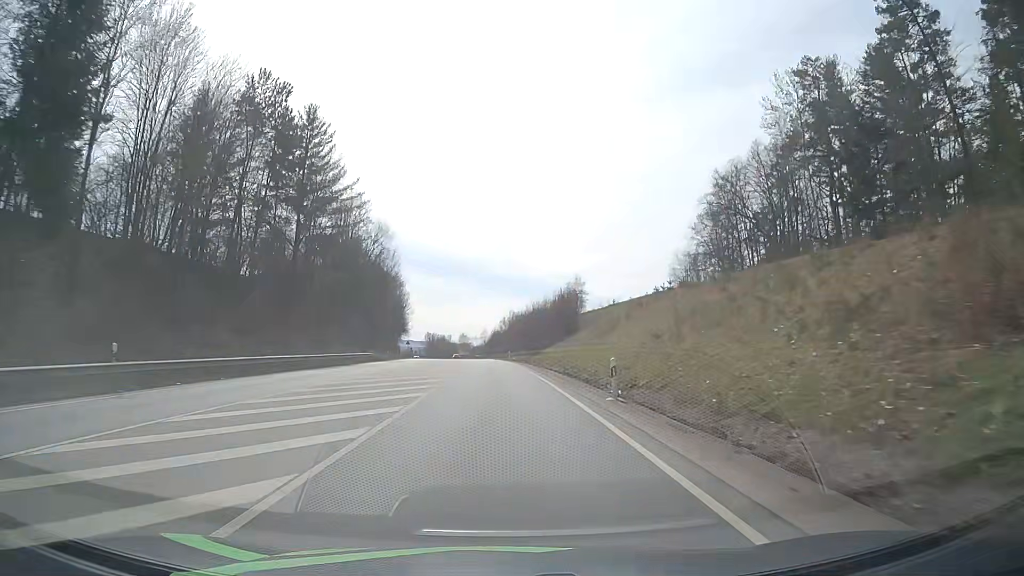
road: primary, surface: asphalt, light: Day
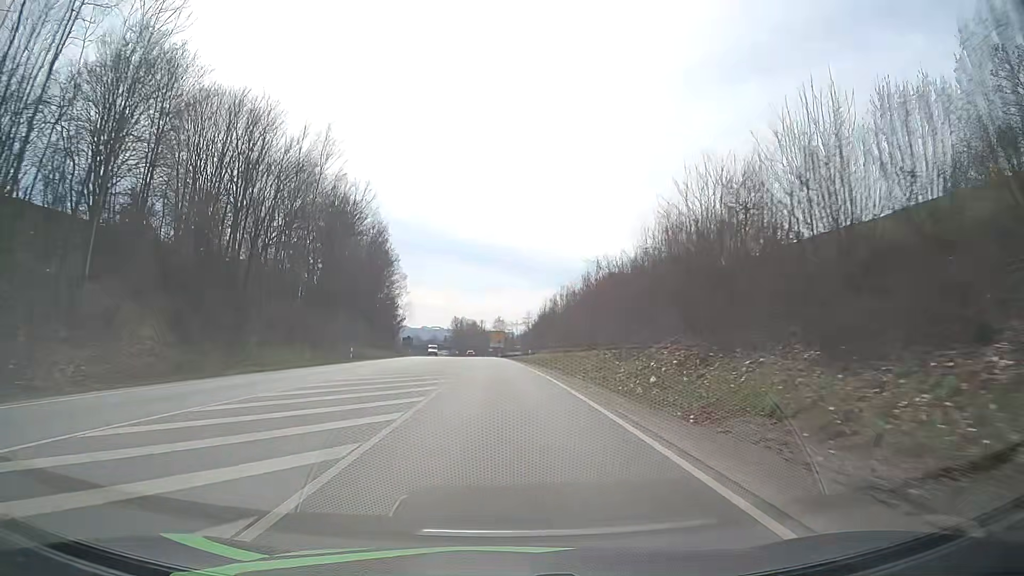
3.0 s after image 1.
(-2.4, +75.1) m; -4°
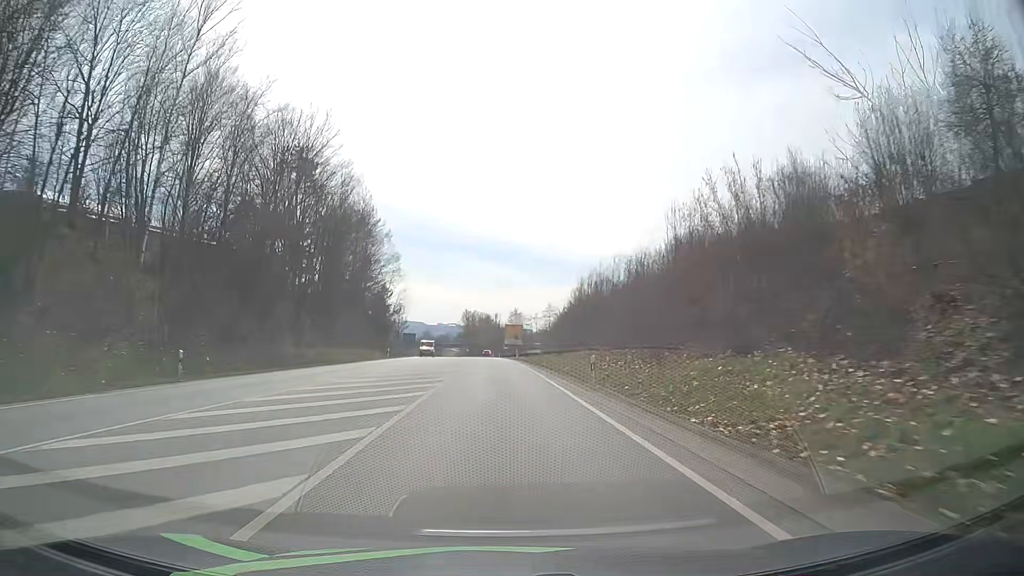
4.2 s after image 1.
(-0.4, +29.8) m; -1°
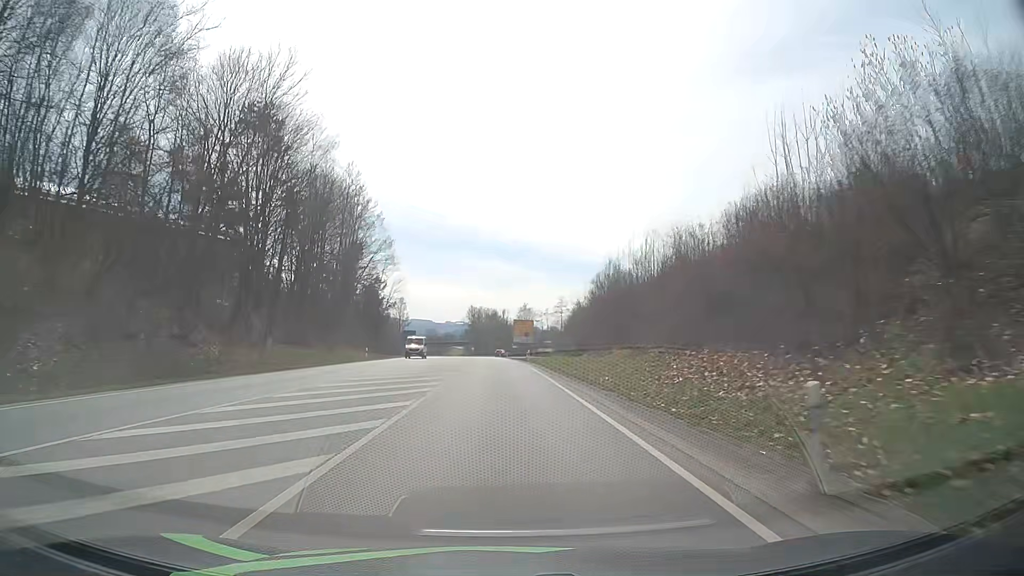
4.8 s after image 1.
(-0.1, +14.9) m; -1°
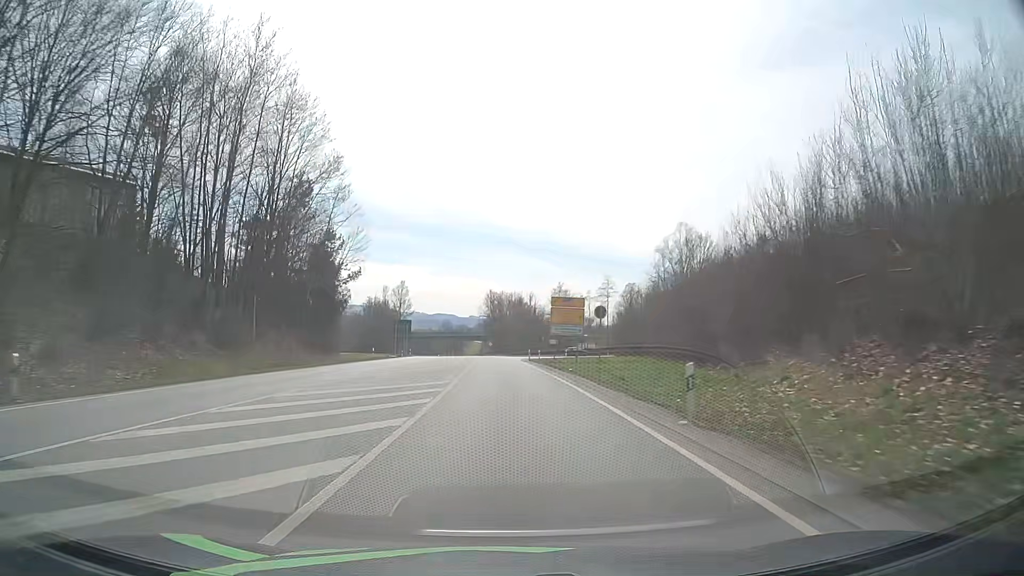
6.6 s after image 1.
(-0.8, +44.5) m; -2°
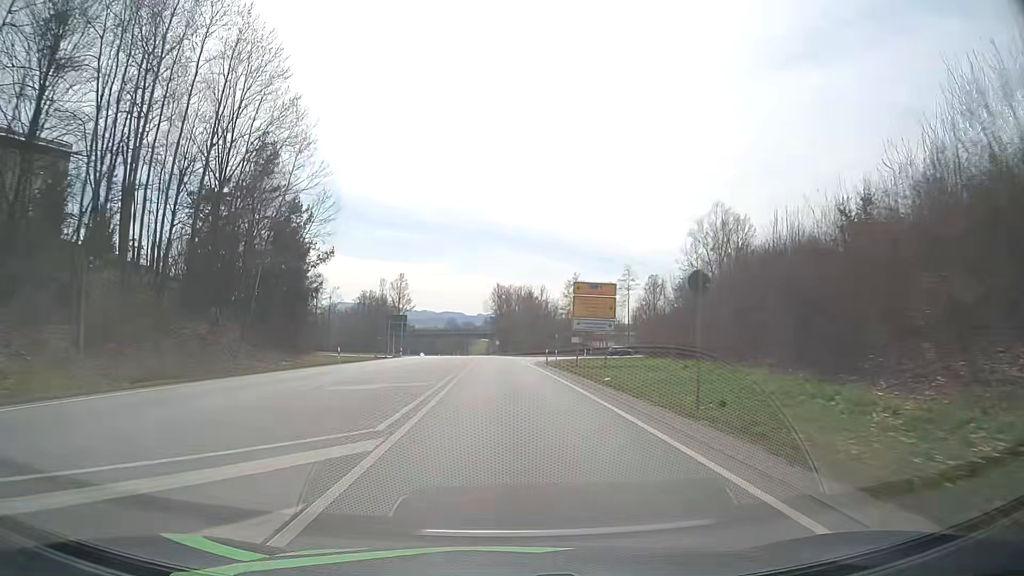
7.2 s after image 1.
(-0.1, +14.7) m; 0°
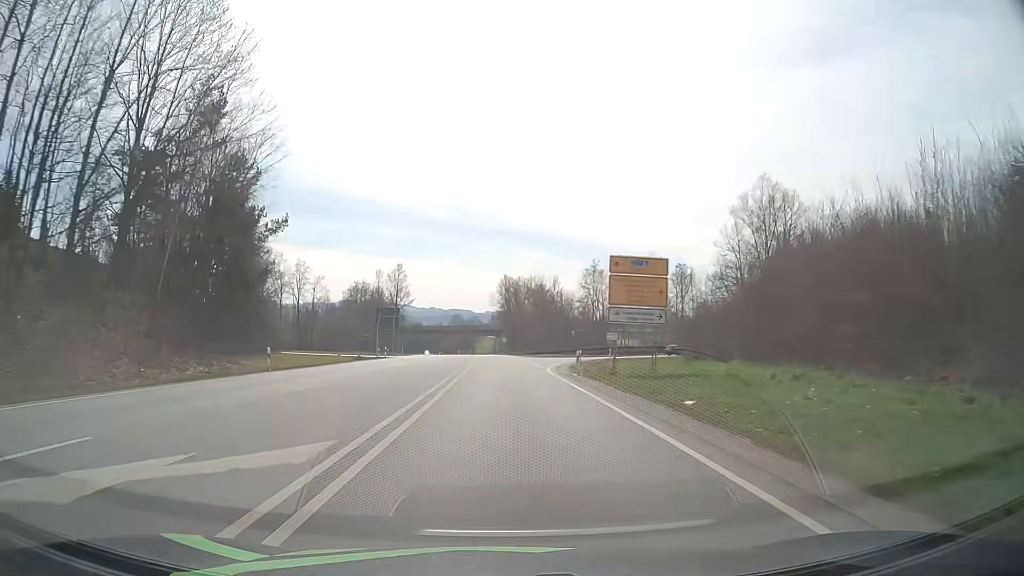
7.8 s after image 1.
(-0.1, +14.7) m; -1°
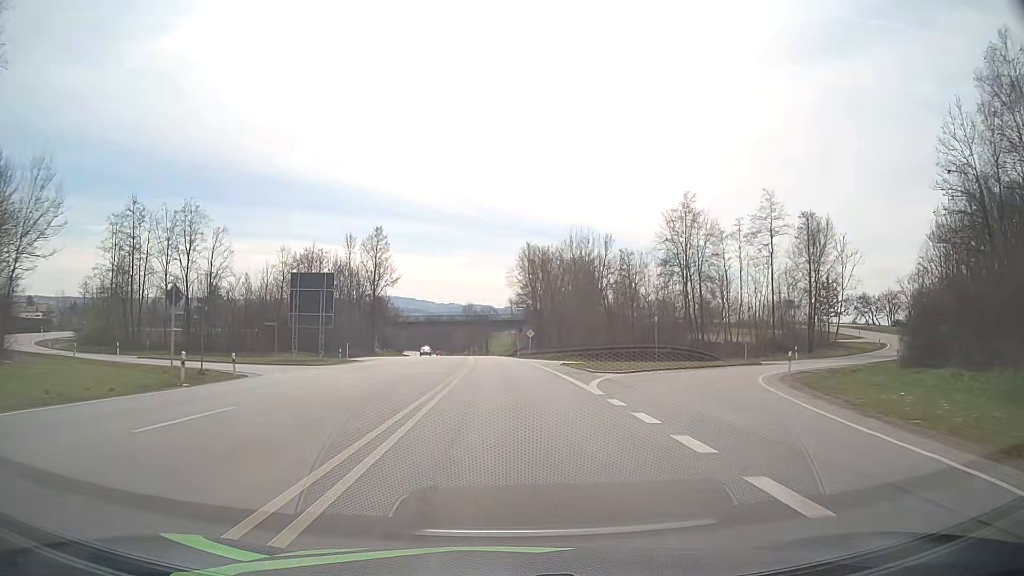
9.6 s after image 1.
(-0.7, +43.2) m; -2°
(0, +10) (0, +20) (0, +30) (-1, +40) (-1, +50) (-1, +60) (-2, +70) (-3, +80) (-3, +90) (-4, +100) m
